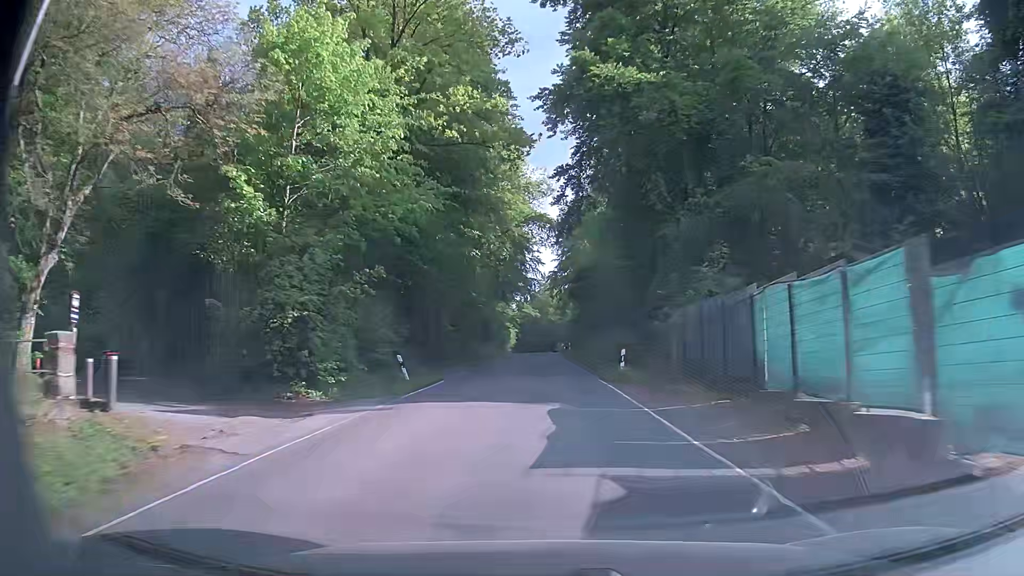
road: secondary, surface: asphalt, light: Day
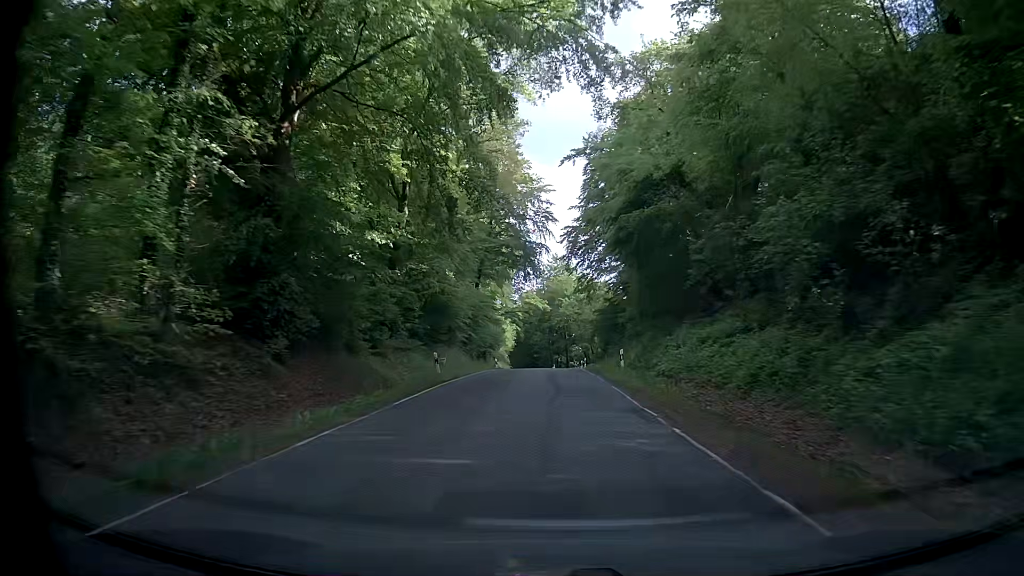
(+0.1, +41.1) m; 0°
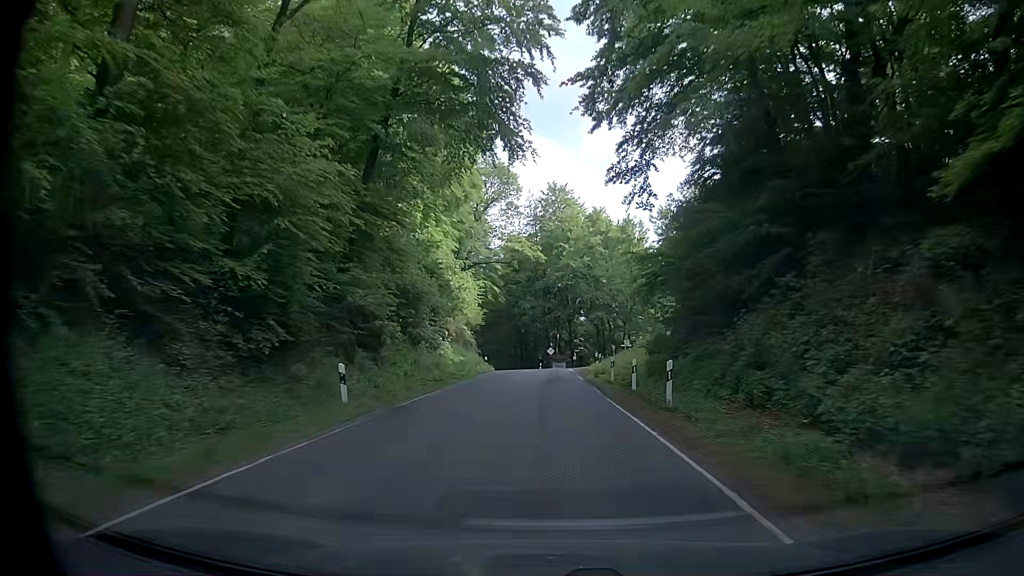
(+0.3, +40.7) m; 0°
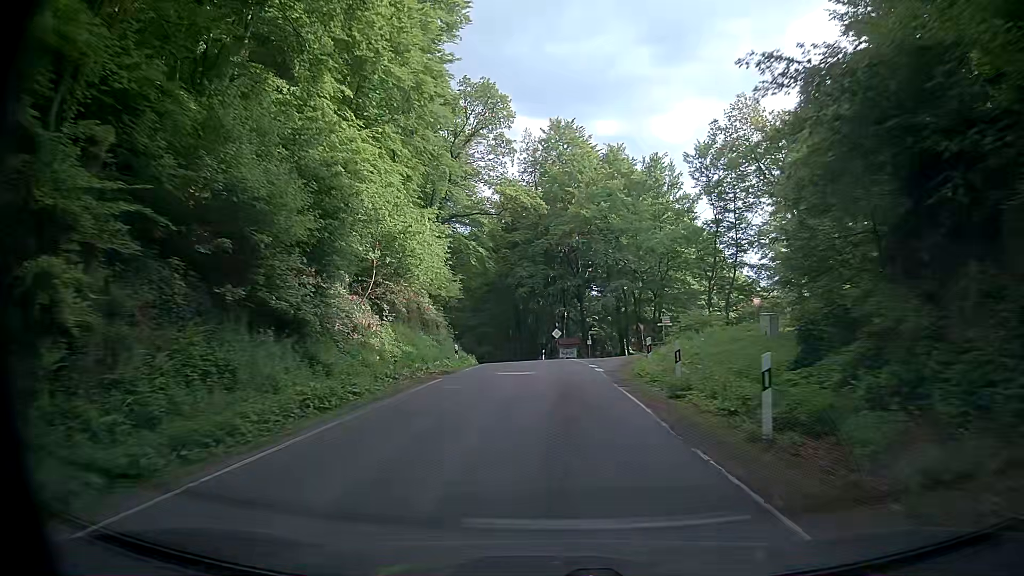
(-0.2, +19.0) m; 0°
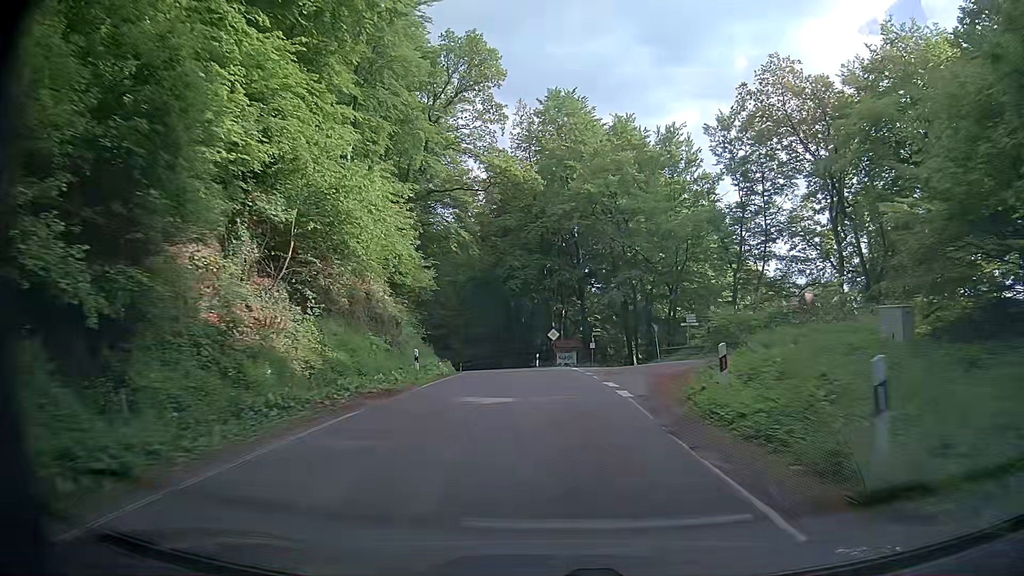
(-0.2, +9.1) m; 0°
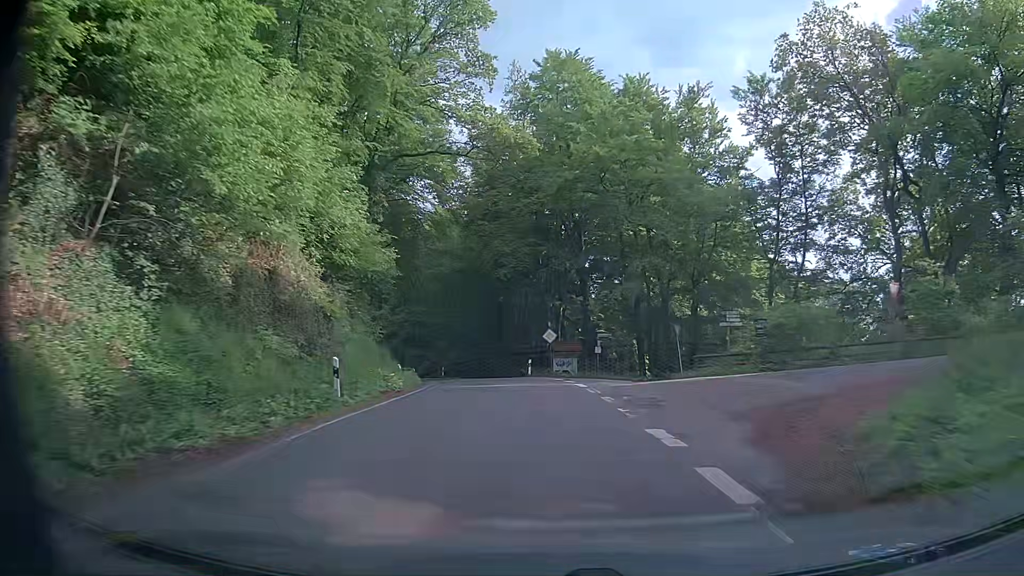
(0.0, +8.9) m; 0°
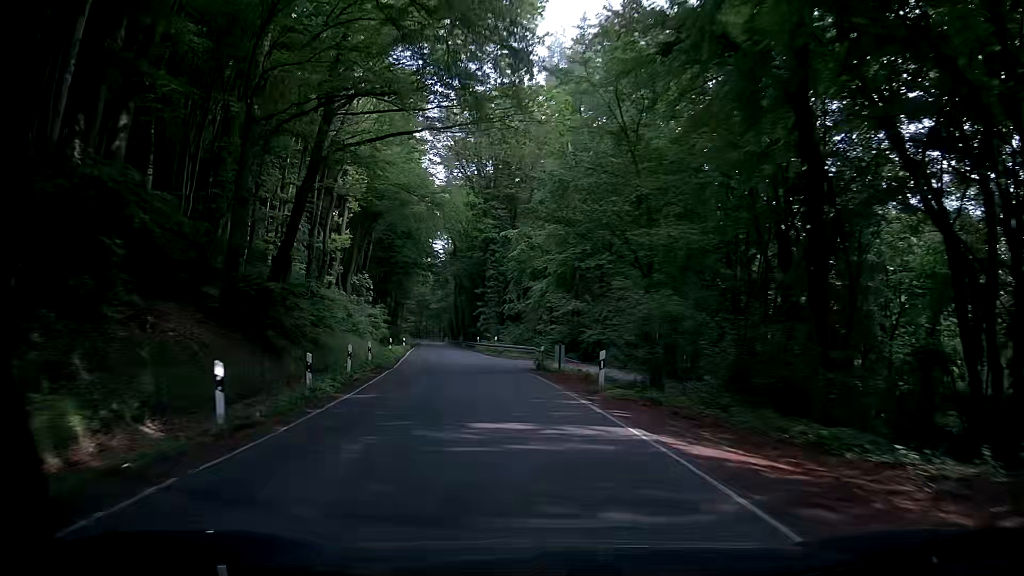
(-4.7, +44.1) m; -17°
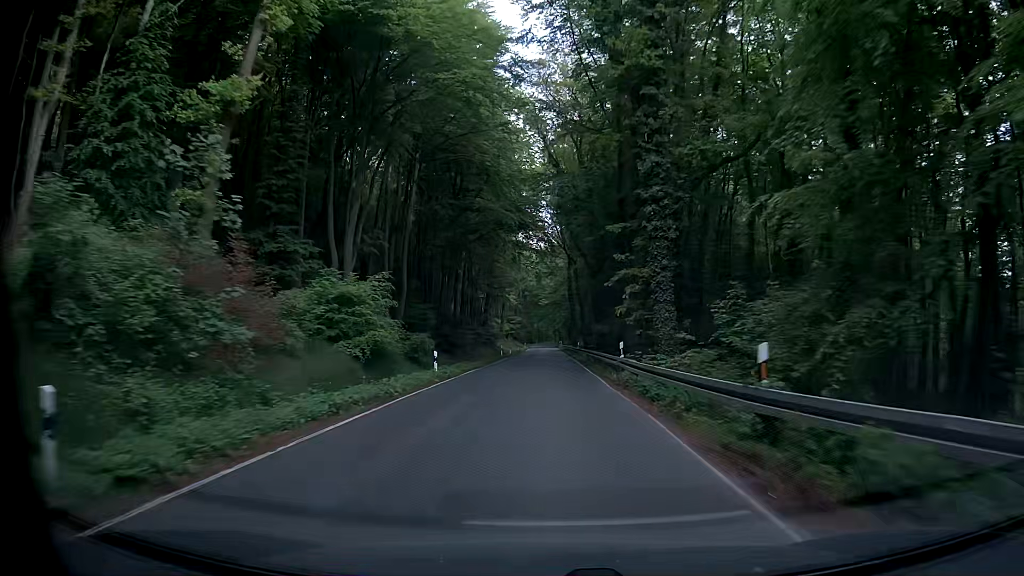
(-4.4, +39.1) m; -11°
(0, +10) (0, +20) (0, +30) (0, +40) (0, +50) (0, +60) (-1, +70) (-1, +80) (-1, +90) (-1, +100) m
